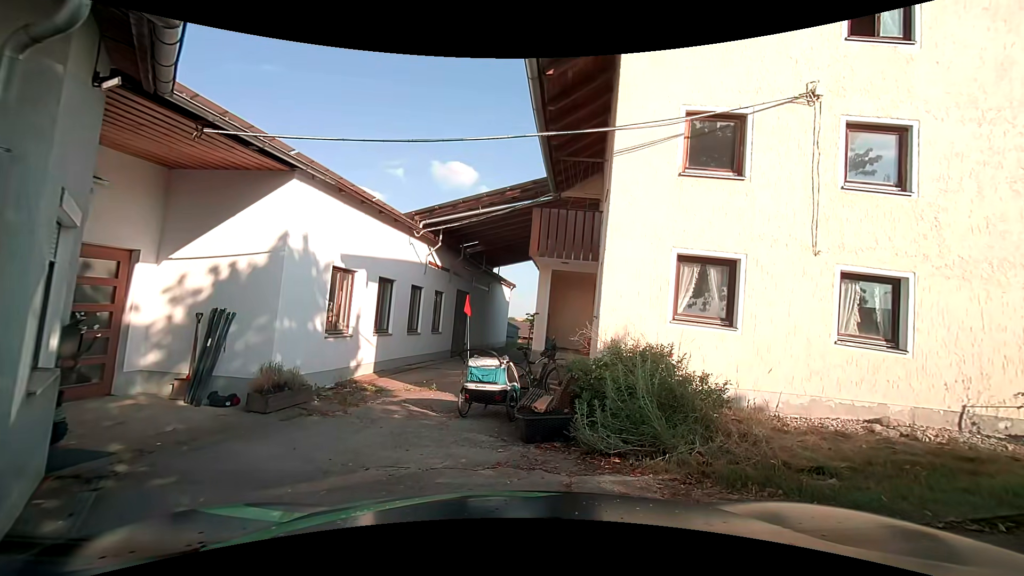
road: unclassified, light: Day
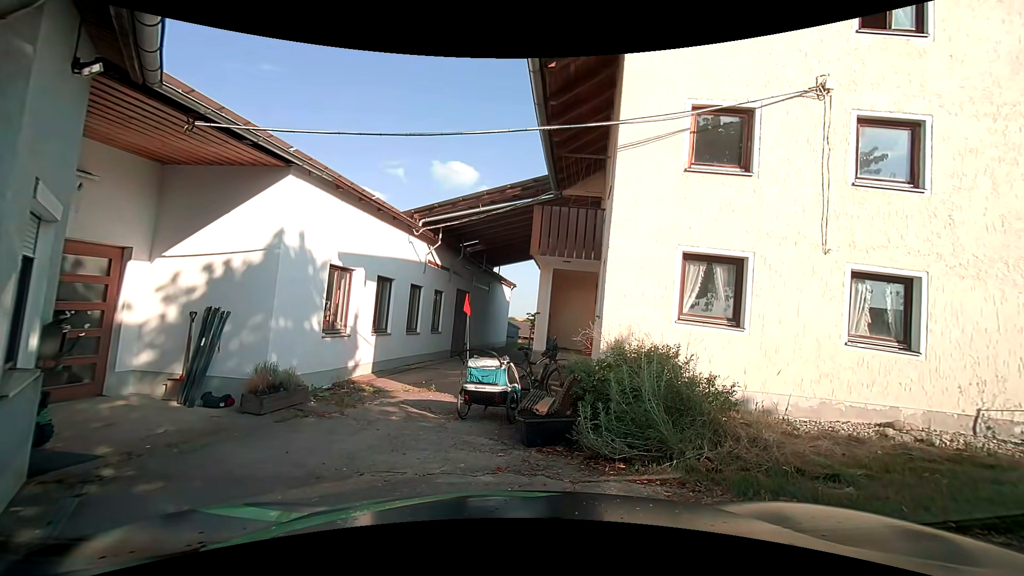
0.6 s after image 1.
(0.0, +0.2) m; 0°
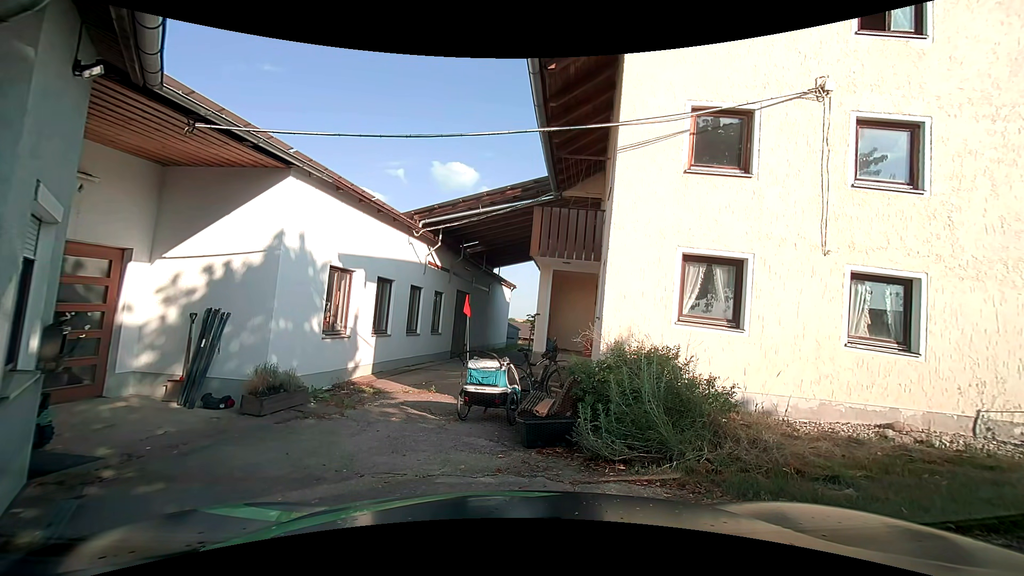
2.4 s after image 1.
(0.0, +0.1) m; 0°
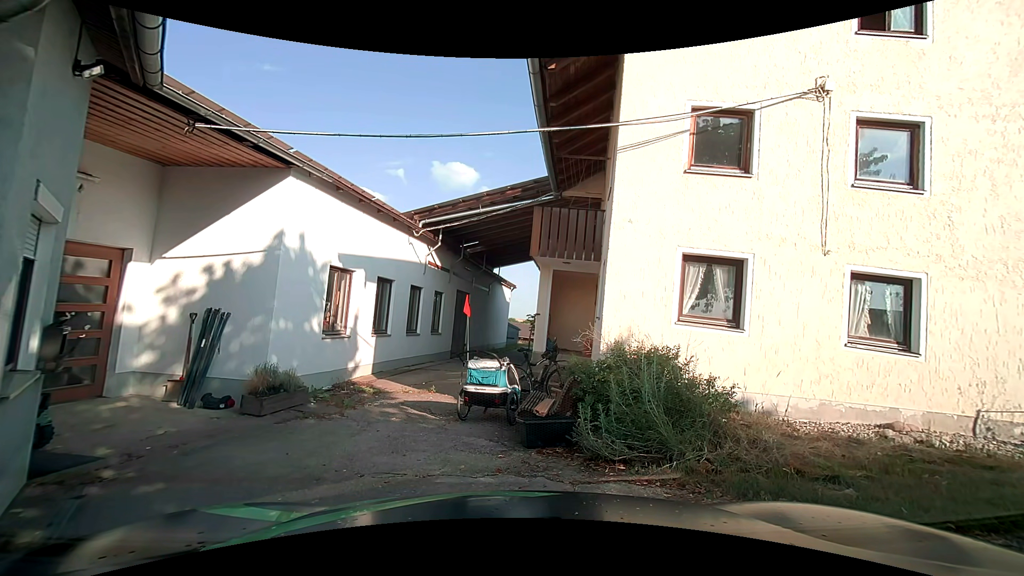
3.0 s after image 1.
(0.0, 0.0) m; 0°
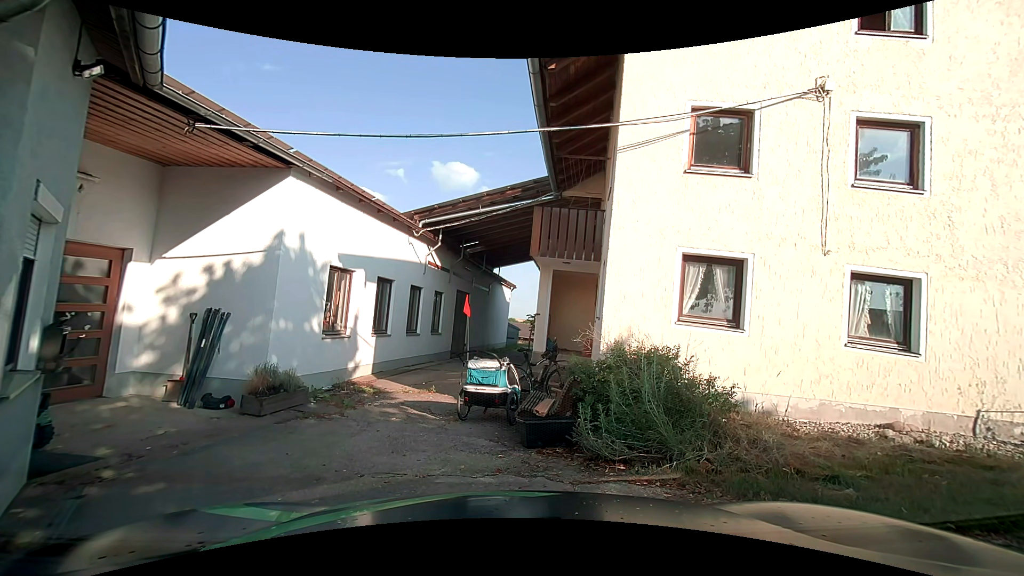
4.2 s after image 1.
(0.0, 0.0) m; 0°
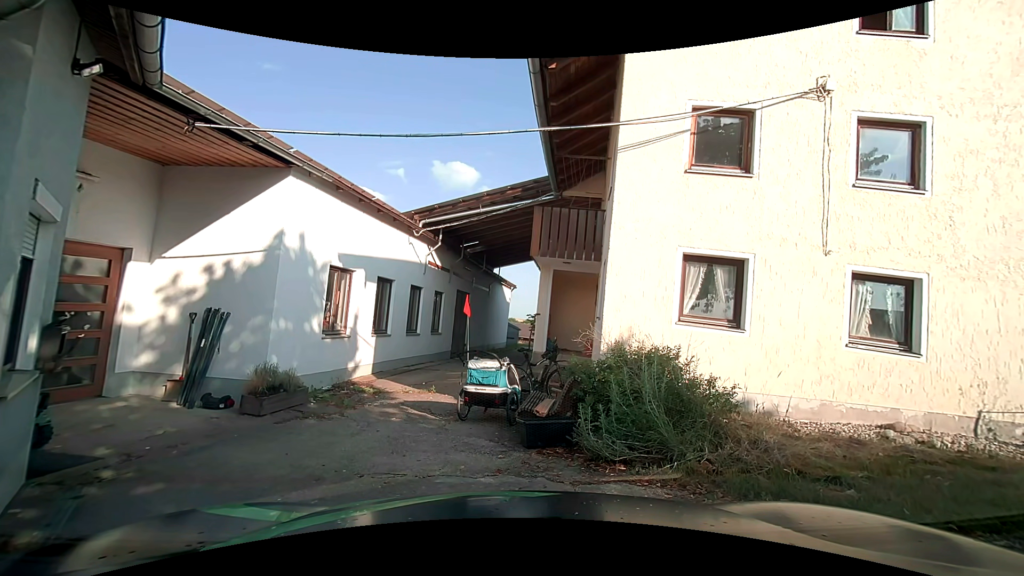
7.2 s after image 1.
(0.0, 0.0) m; 0°
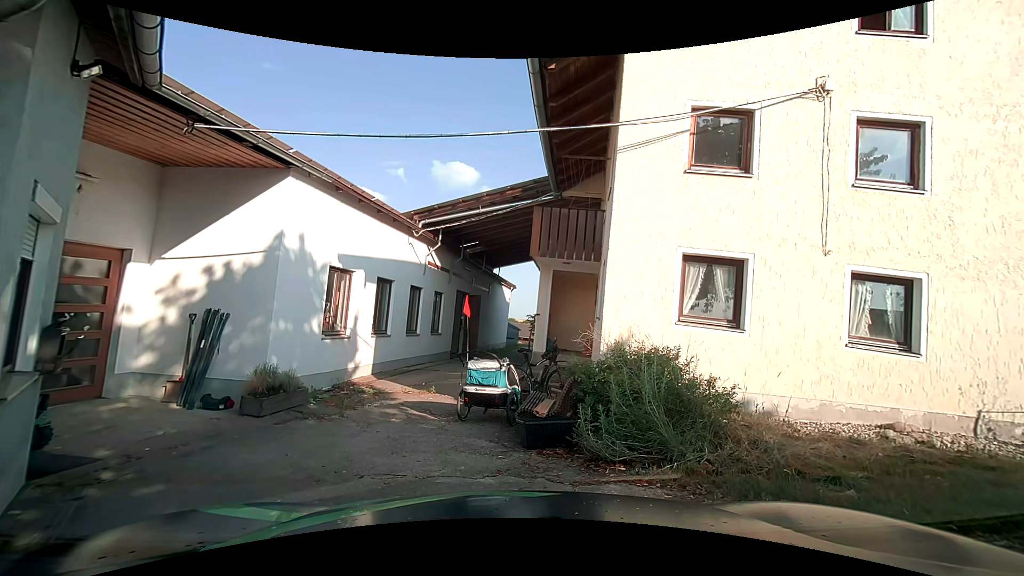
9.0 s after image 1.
(0.0, 0.0) m; 0°
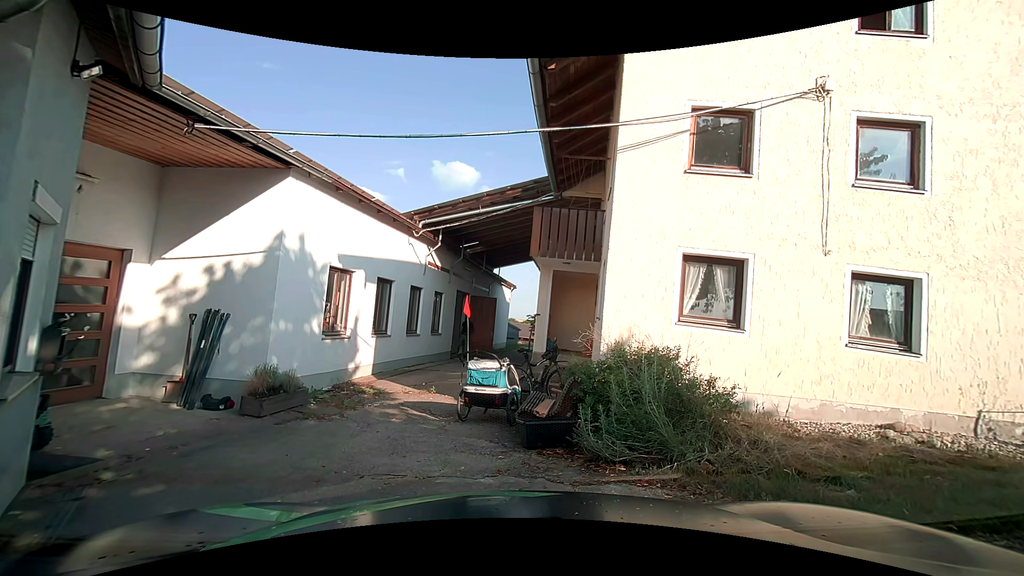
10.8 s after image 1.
(0.0, 0.0) m; 0°
